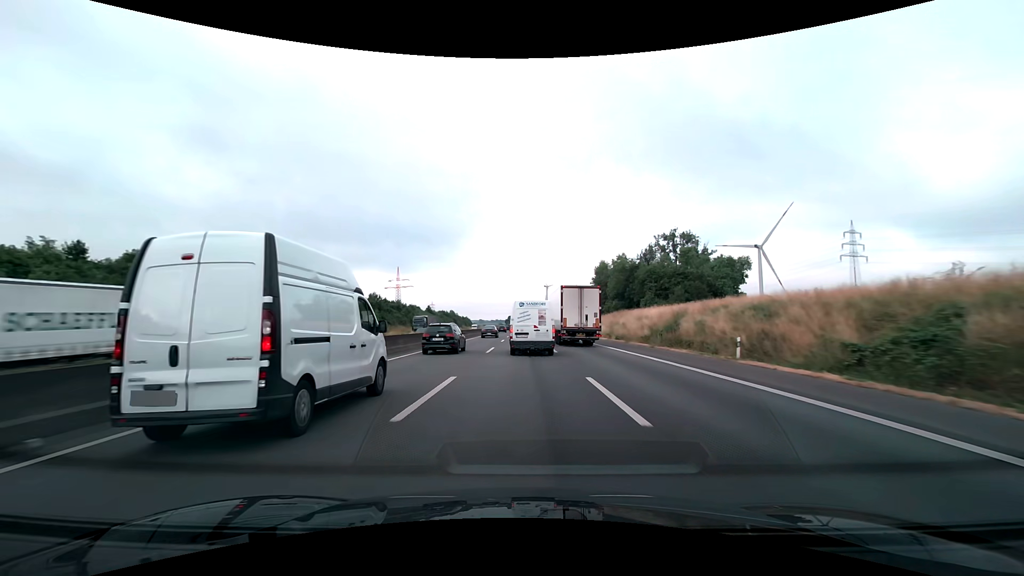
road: motorway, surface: asphalt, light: Day
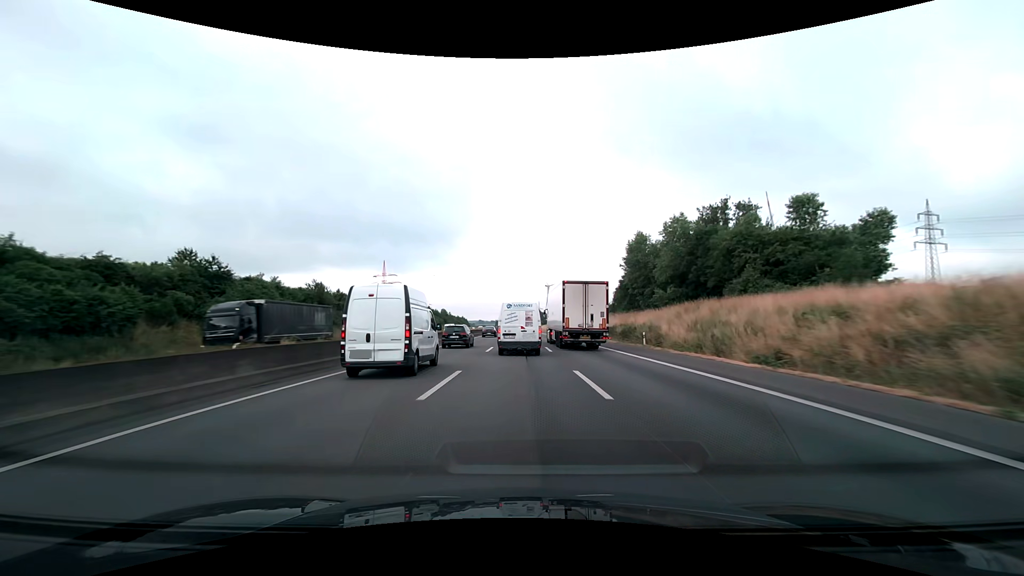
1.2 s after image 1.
(0.0, +33.9) m; 0°
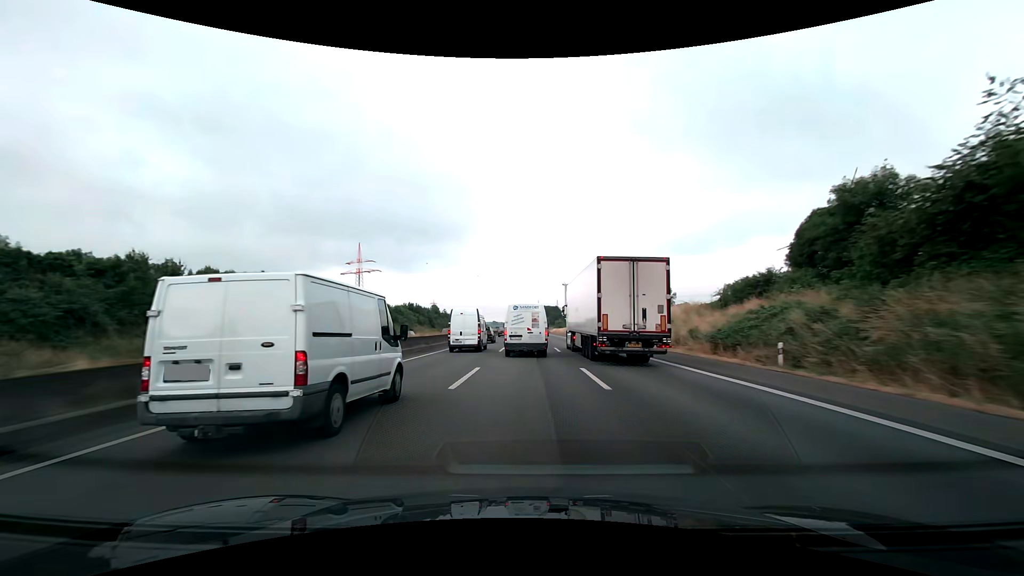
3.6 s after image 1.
(-0.8, +70.2) m; -2°
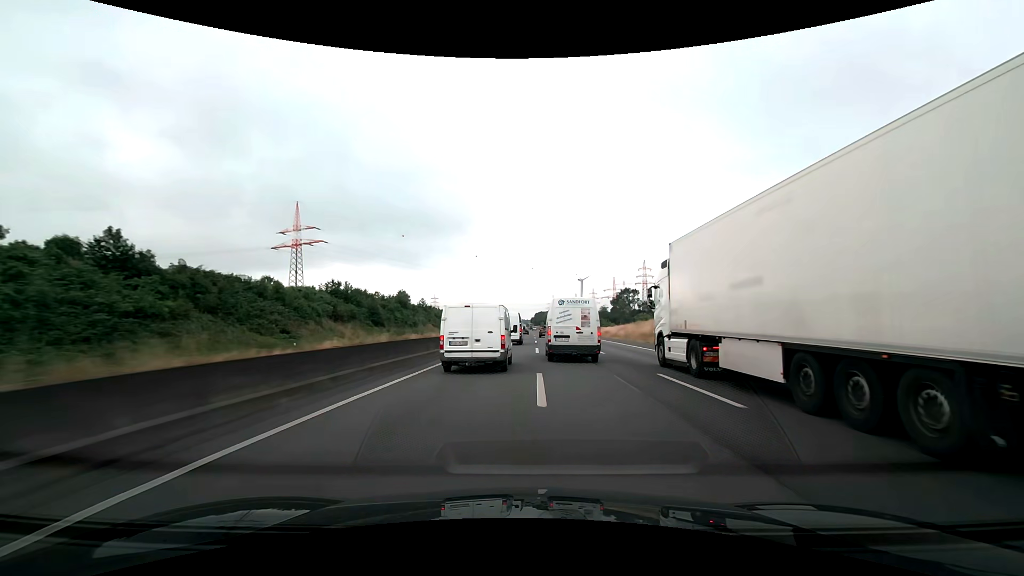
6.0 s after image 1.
(-1.2, +75.0) m; -2°
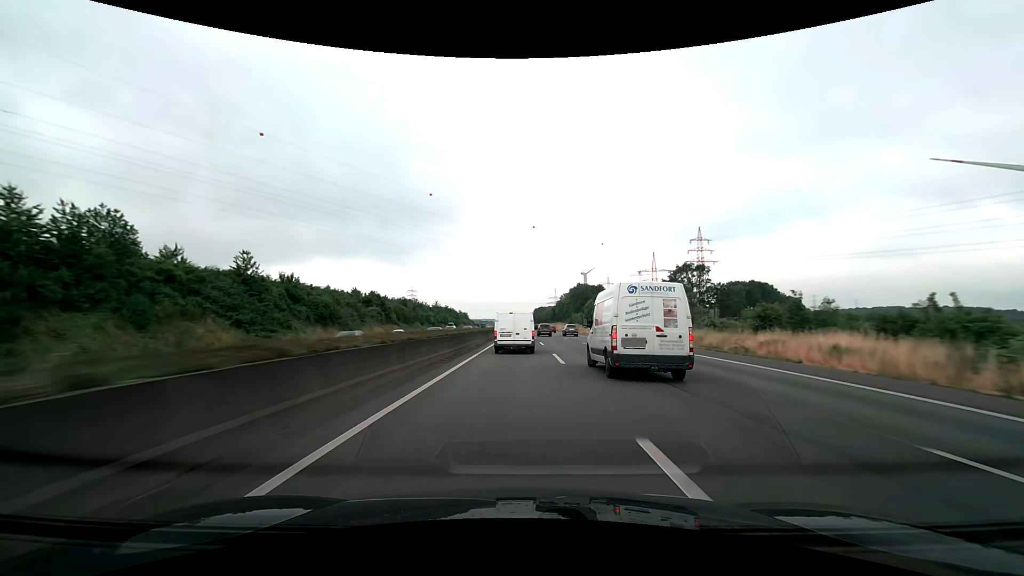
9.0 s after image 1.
(+0.6, +98.5) m; +1°
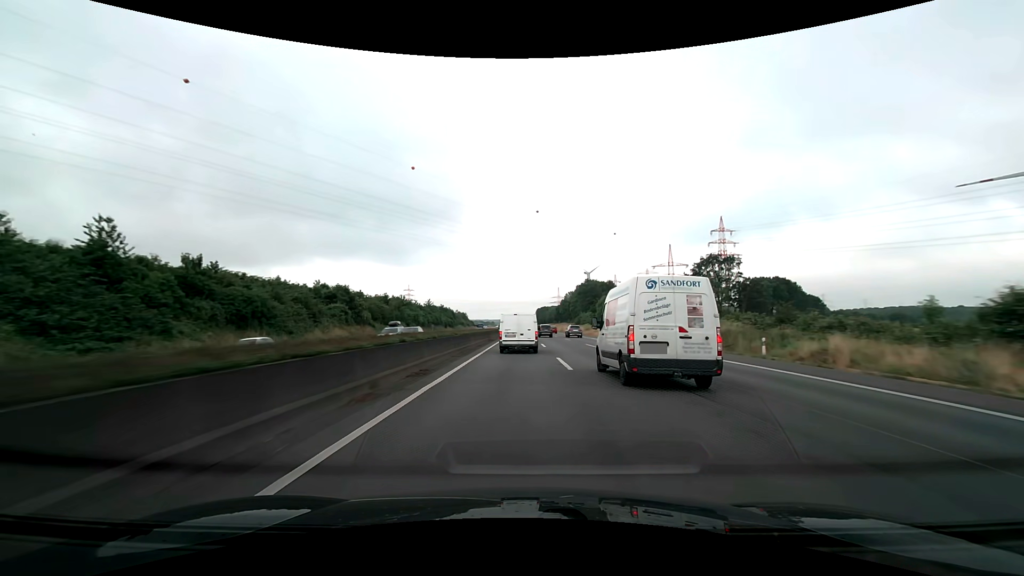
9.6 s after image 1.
(-0.1, +20.2) m; 0°
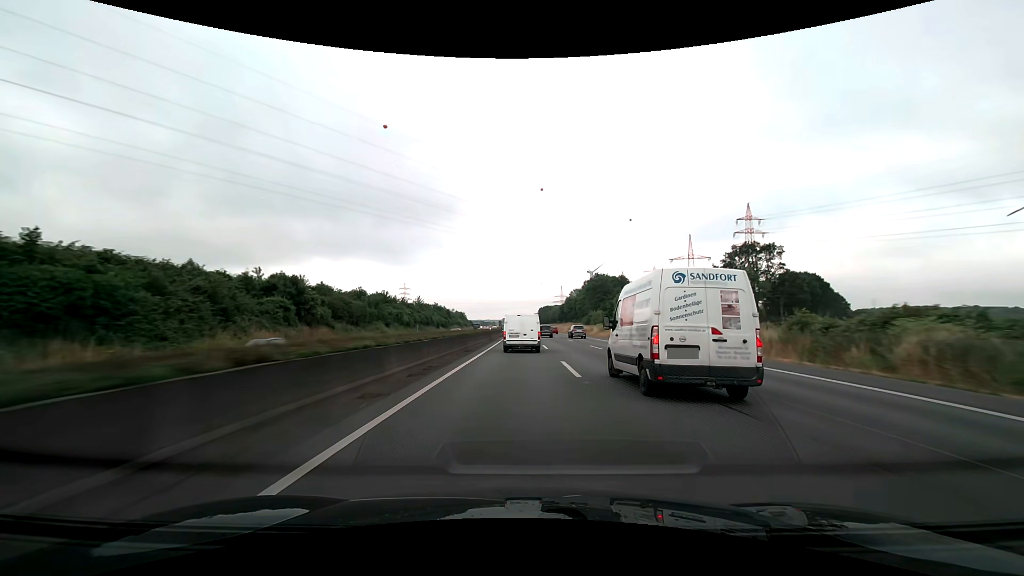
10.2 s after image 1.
(0.0, +20.2) m; 0°
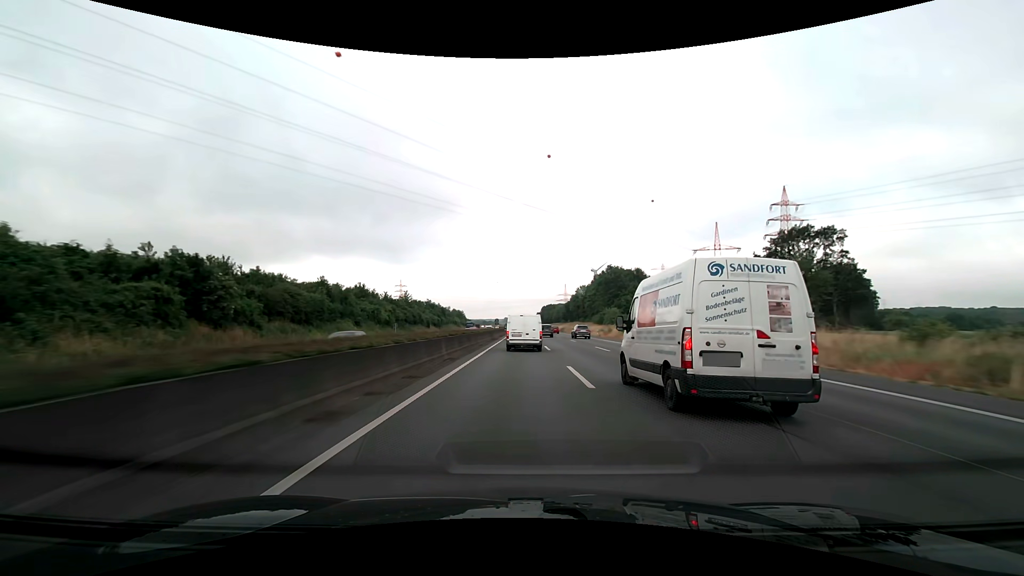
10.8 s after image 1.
(0.0, +20.3) m; 0°
(0, +10) (0, +20) (0, +30) (0, +40) (0, +50) (0, +60) (0, +70) (-1, +80) (-1, +90) (-1, +100) m
